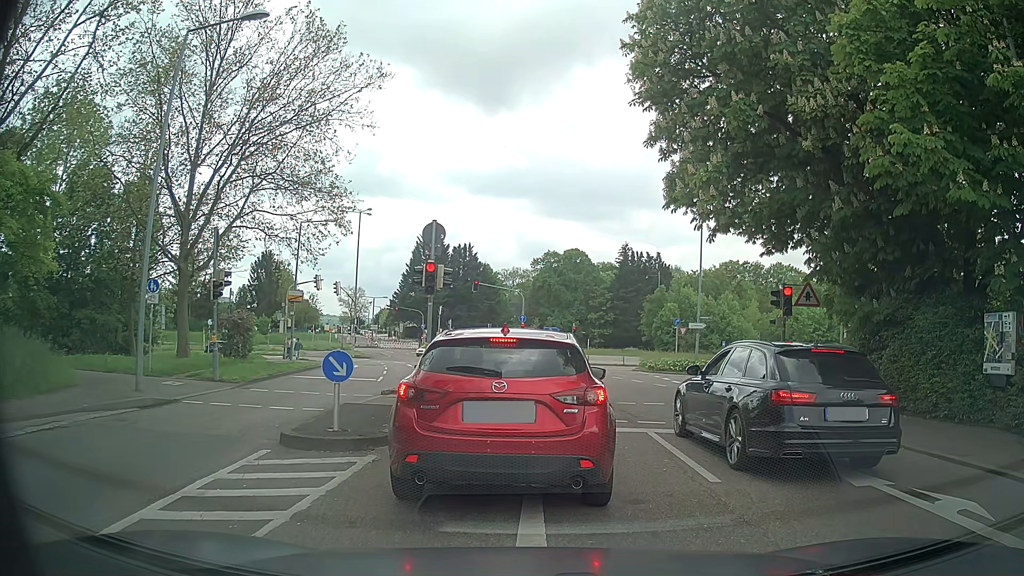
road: tertiary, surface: asphalt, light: Day
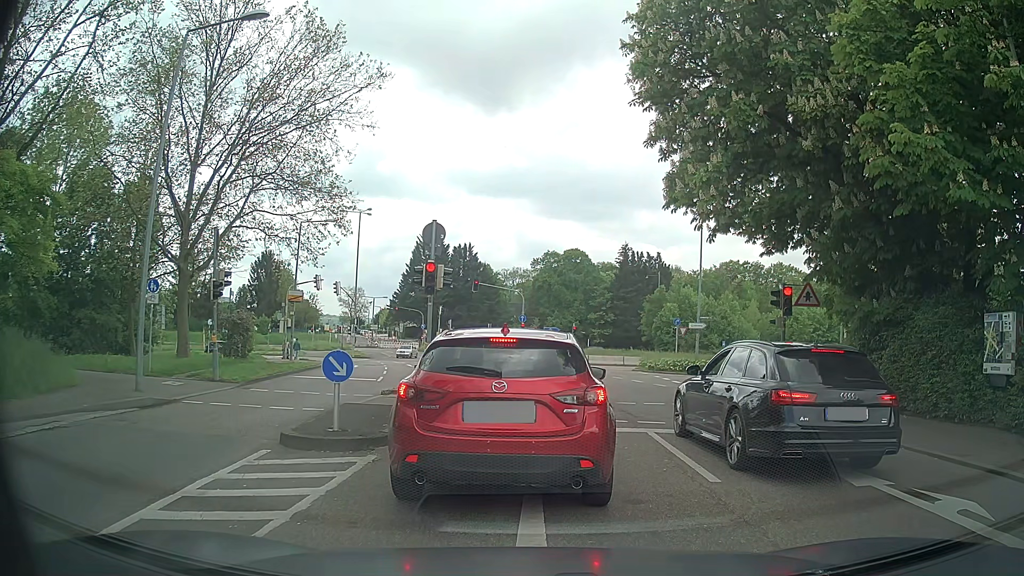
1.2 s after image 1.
(0.0, 0.0) m; 0°
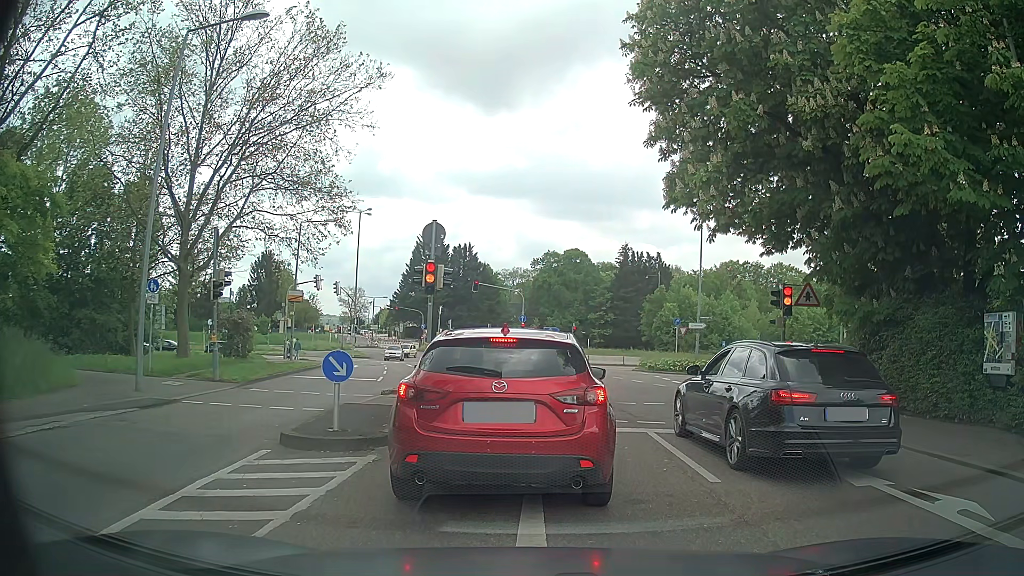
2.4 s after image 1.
(0.0, 0.0) m; 0°
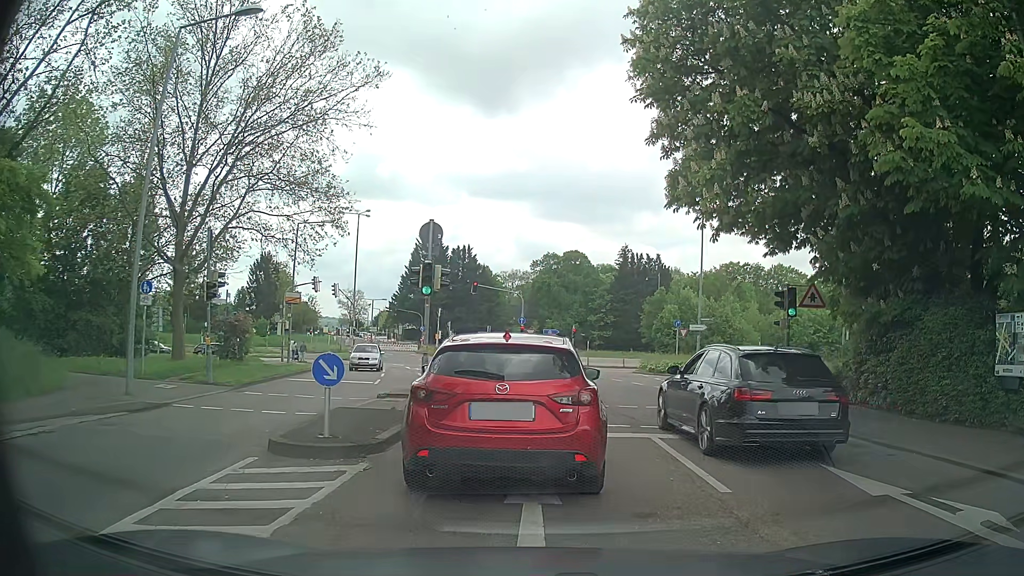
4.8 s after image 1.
(0.0, +0.4) m; 0°
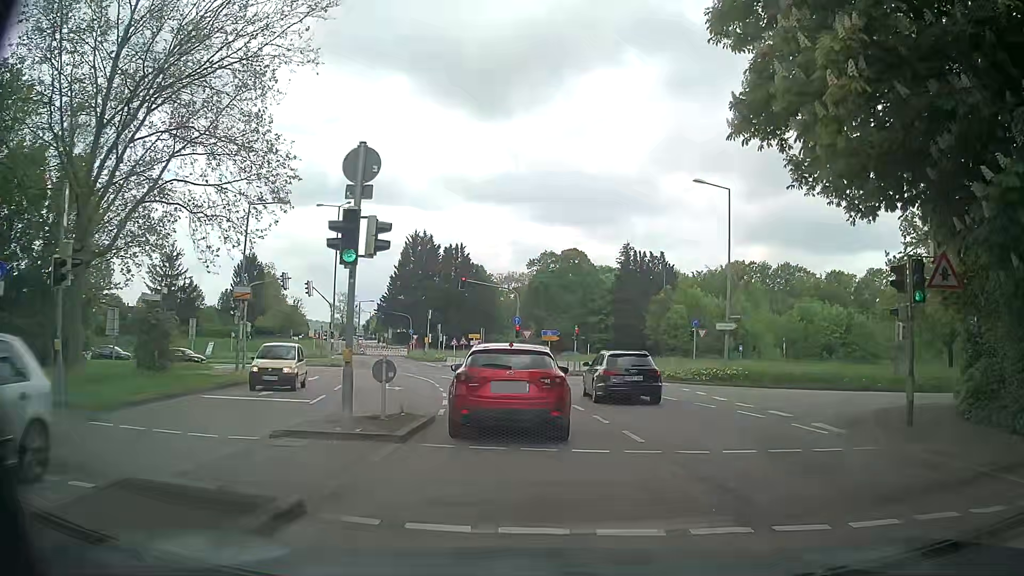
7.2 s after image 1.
(+0.3, +7.4) m; +2°
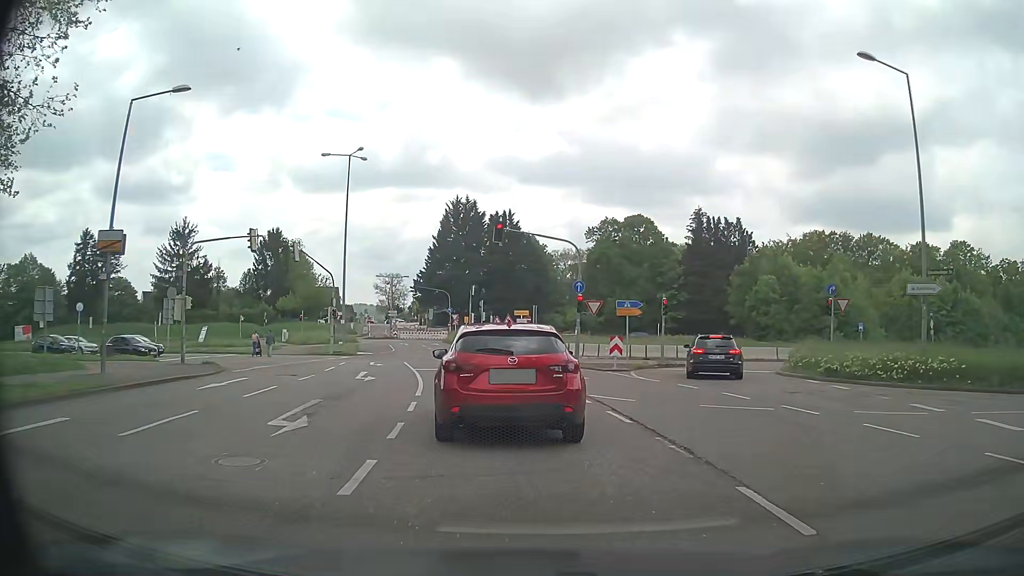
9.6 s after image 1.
(-0.1, +14.8) m; -5°
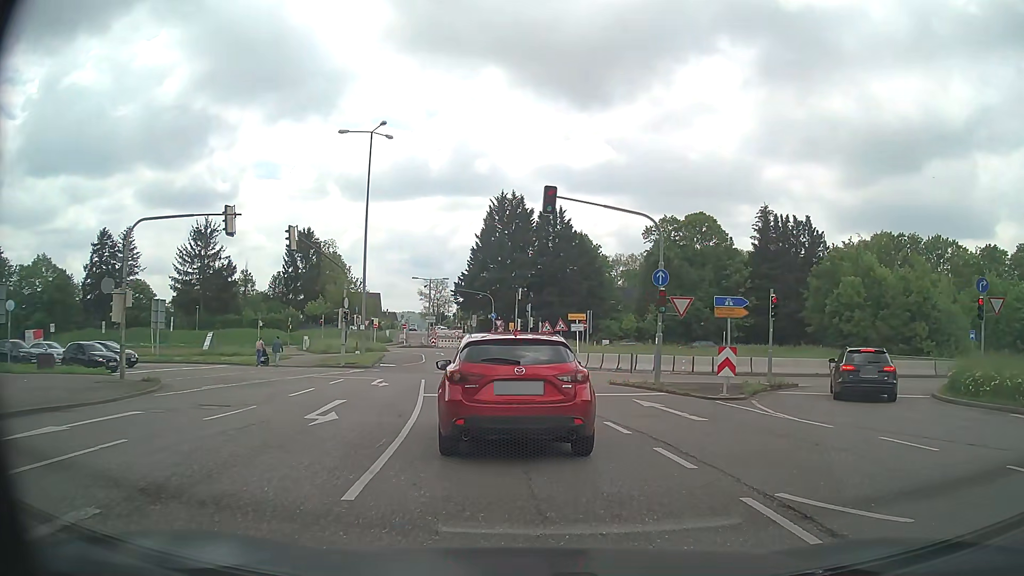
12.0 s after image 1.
(-0.2, +8.7) m; -3°
